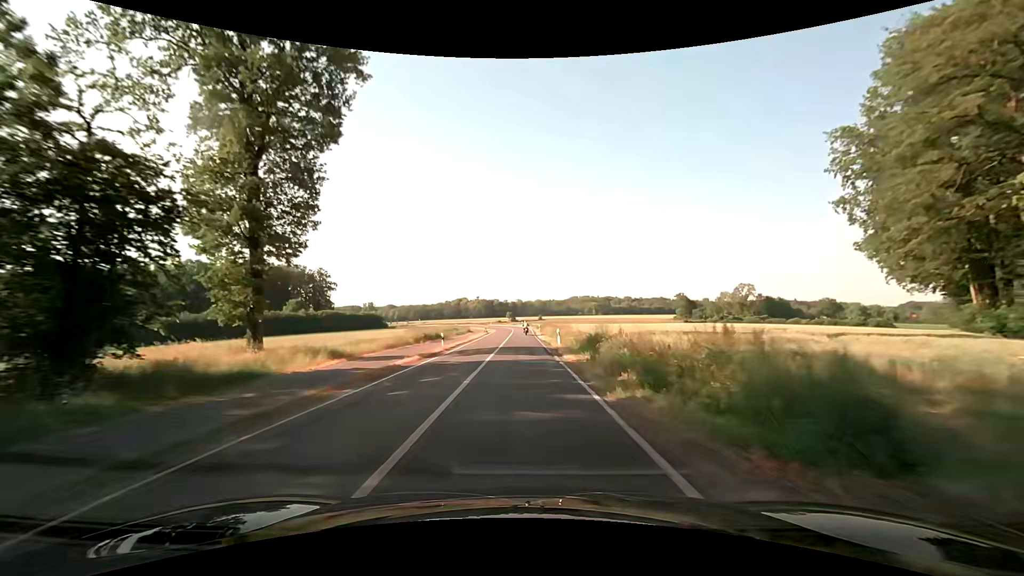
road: secondary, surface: asphalt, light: Day
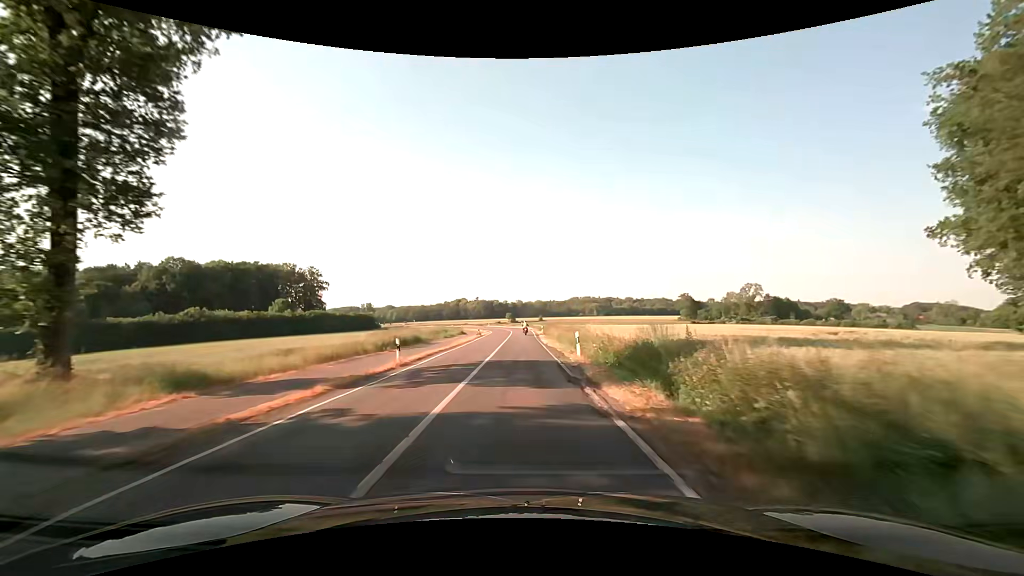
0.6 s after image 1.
(0.0, +10.9) m; 0°
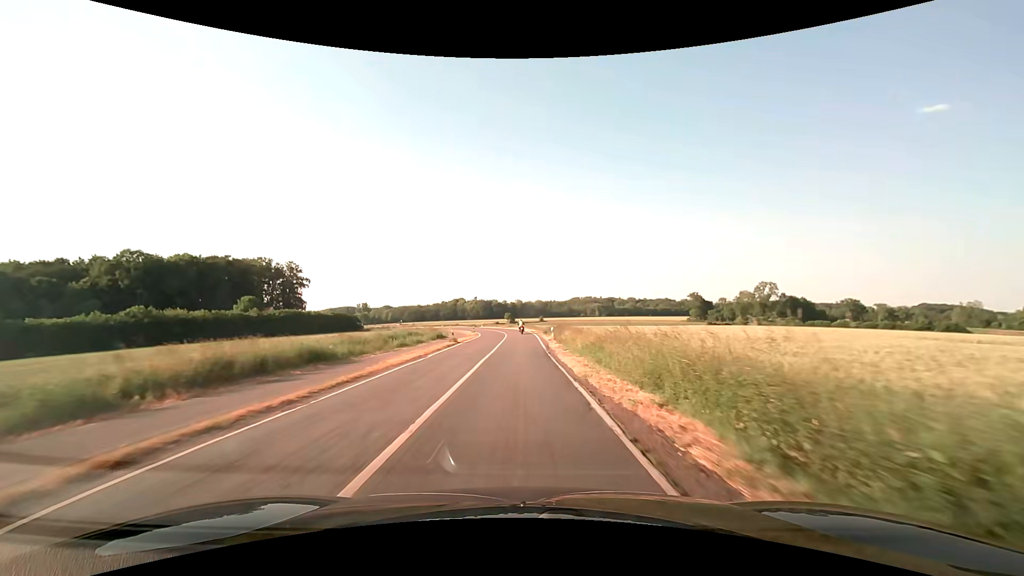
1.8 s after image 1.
(0.0, +21.7) m; 0°
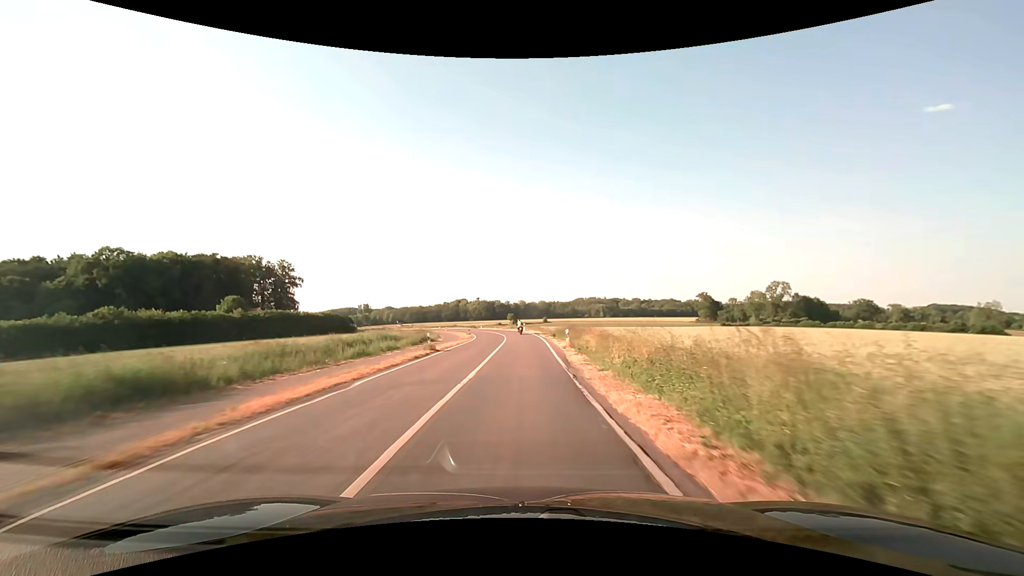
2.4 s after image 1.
(0.0, +10.8) m; 0°
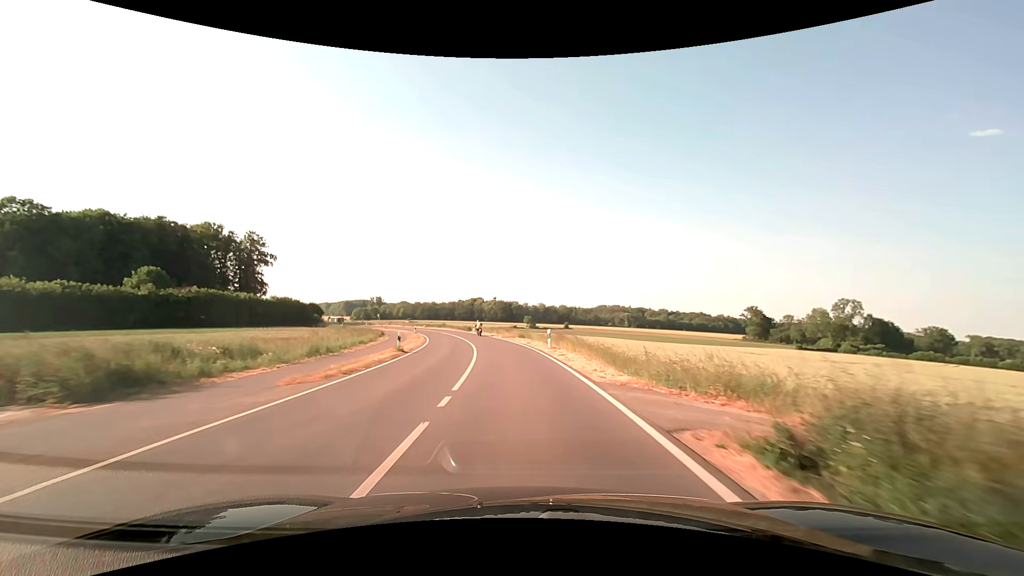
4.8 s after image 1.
(-0.3, +43.0) m; -2°
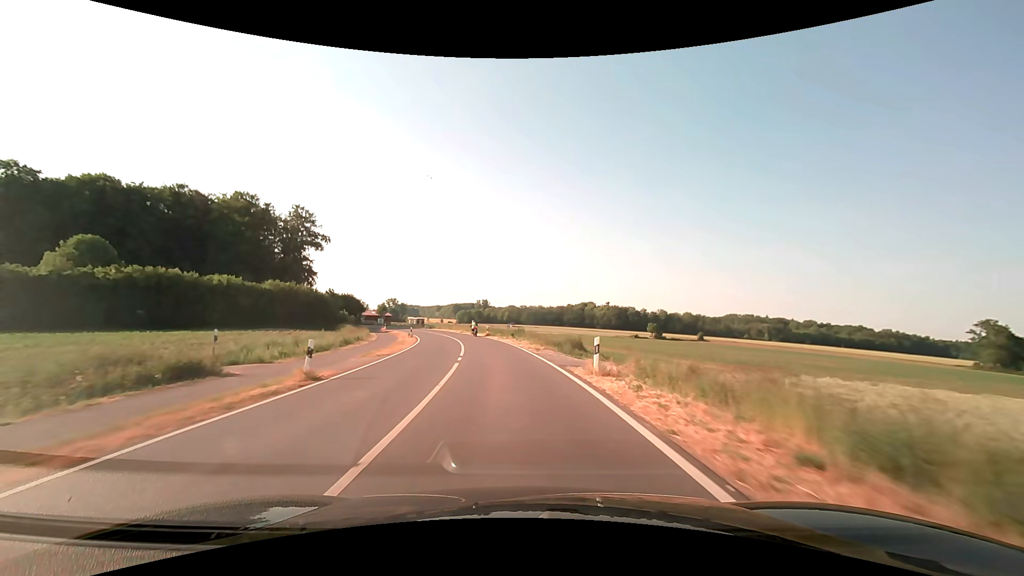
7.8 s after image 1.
(-5.1, +52.8) m; -12°
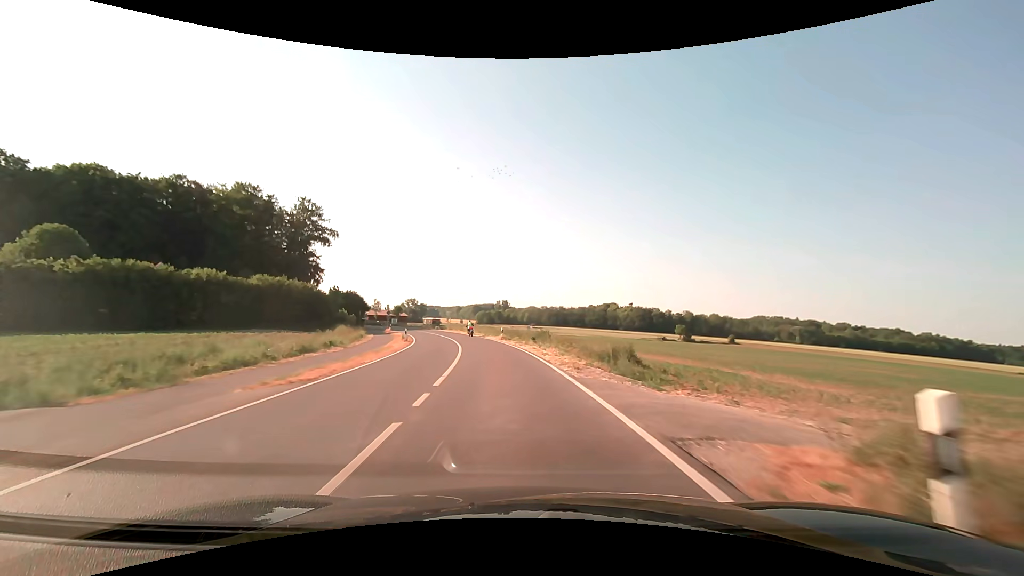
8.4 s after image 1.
(-0.2, +10.6) m; -2°
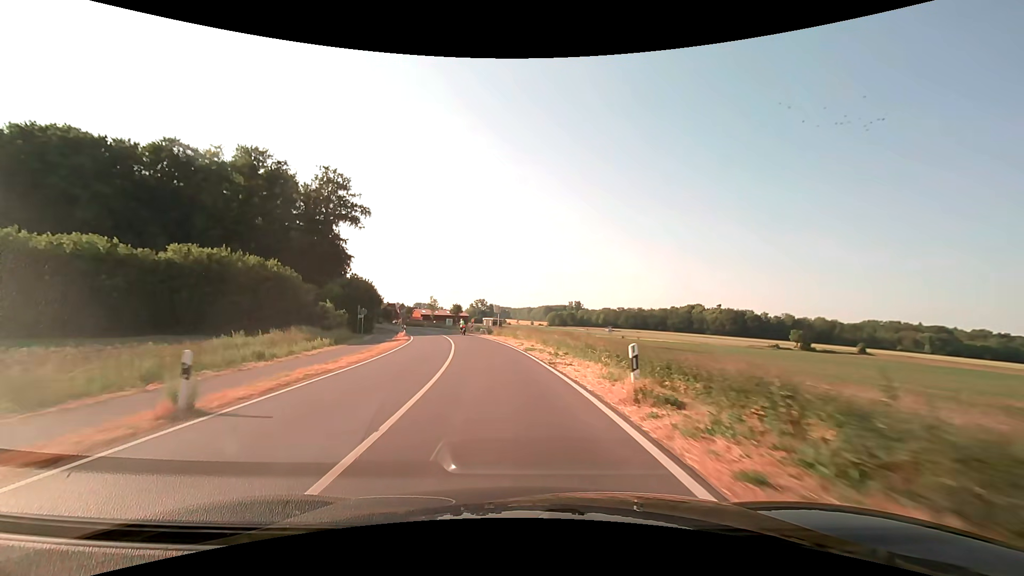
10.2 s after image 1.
(-2.2, +31.6) m; -8°
(0, +10) (-1, +20) (-2, +30) (-4, +40) (-6, +50) (-8, +59) (-11, +69) (-15, +78) (-18, +88) (-22, +97) m
